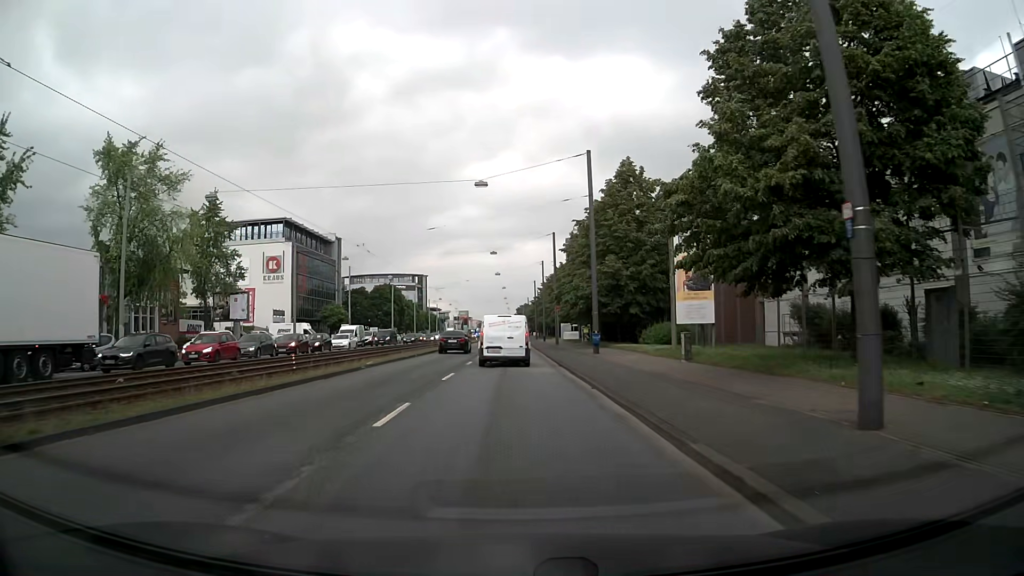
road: primary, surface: asphalt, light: Day
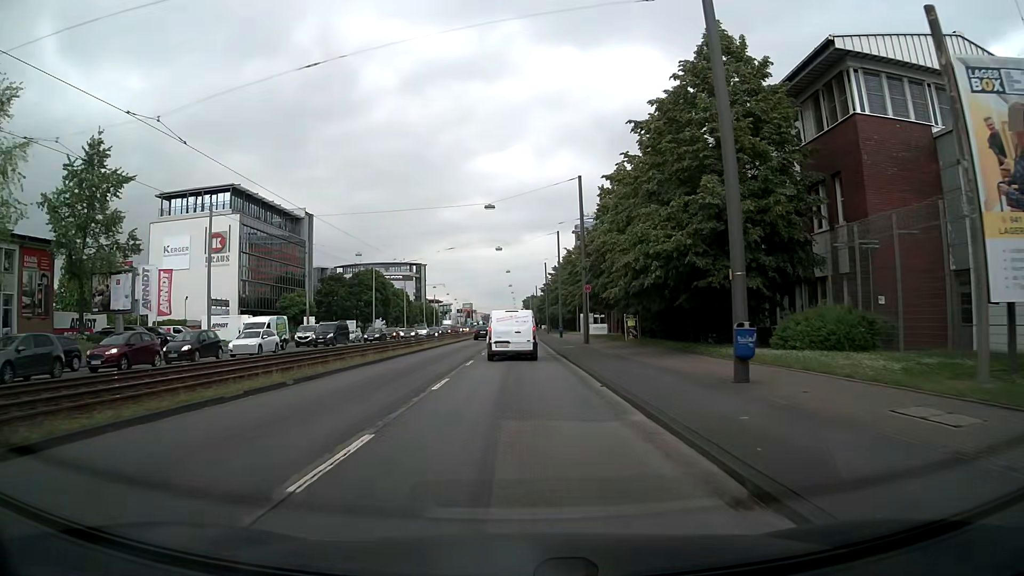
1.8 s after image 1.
(-0.1, +21.8) m; -1°
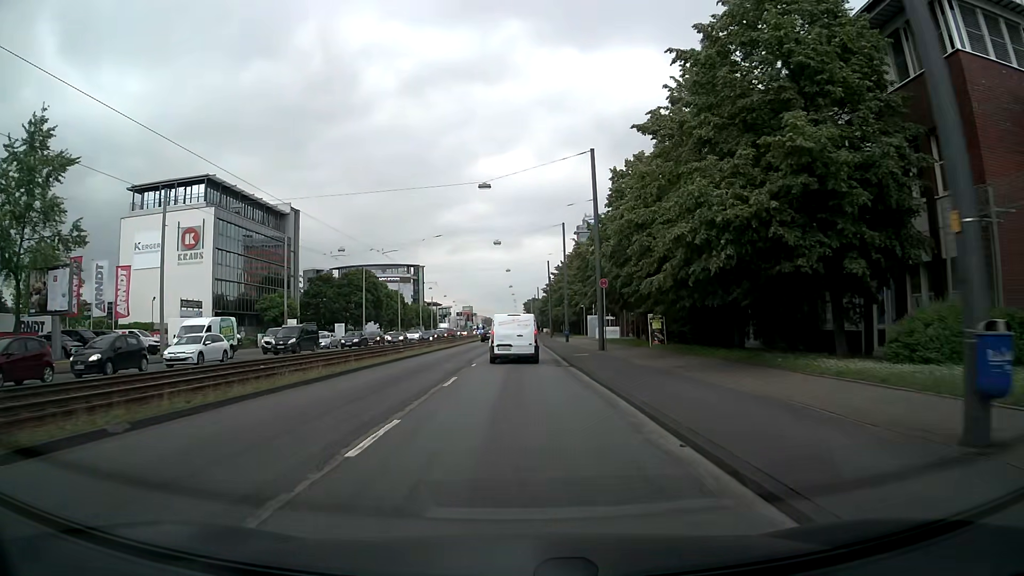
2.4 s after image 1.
(+0.1, +7.3) m; +1°
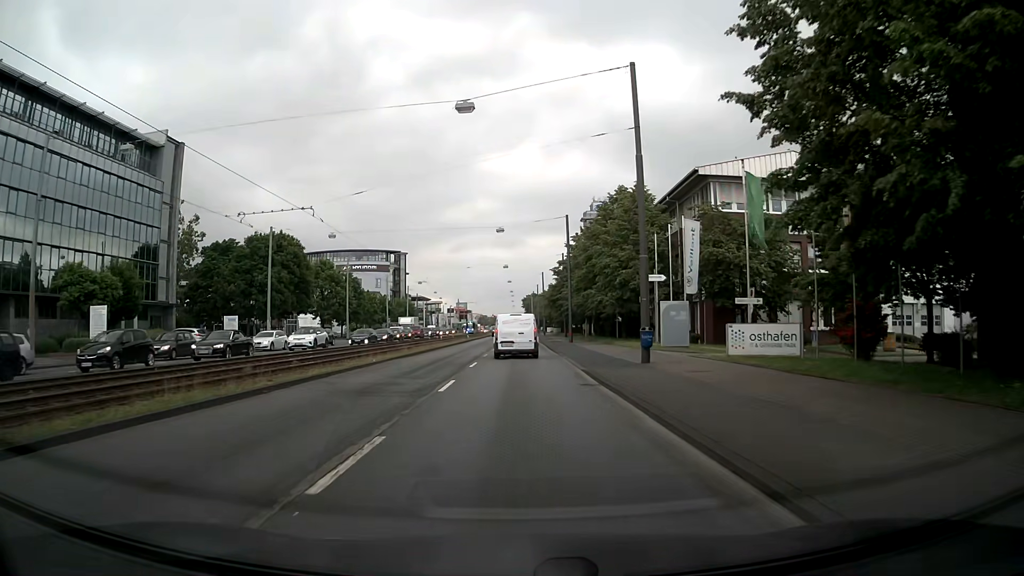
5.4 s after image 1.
(0.0, +37.8) m; 0°
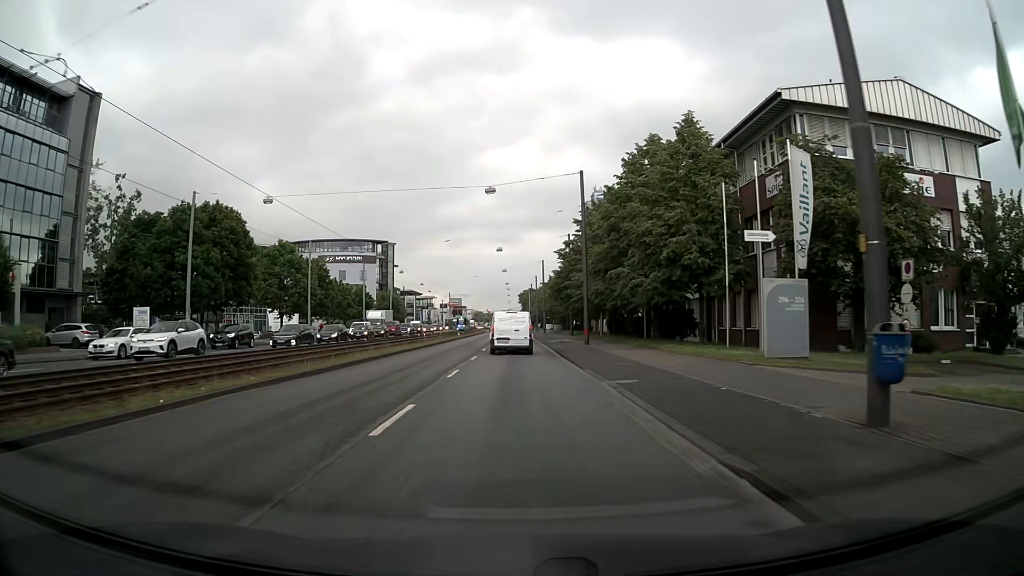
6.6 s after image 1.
(+0.2, +15.4) m; +1°
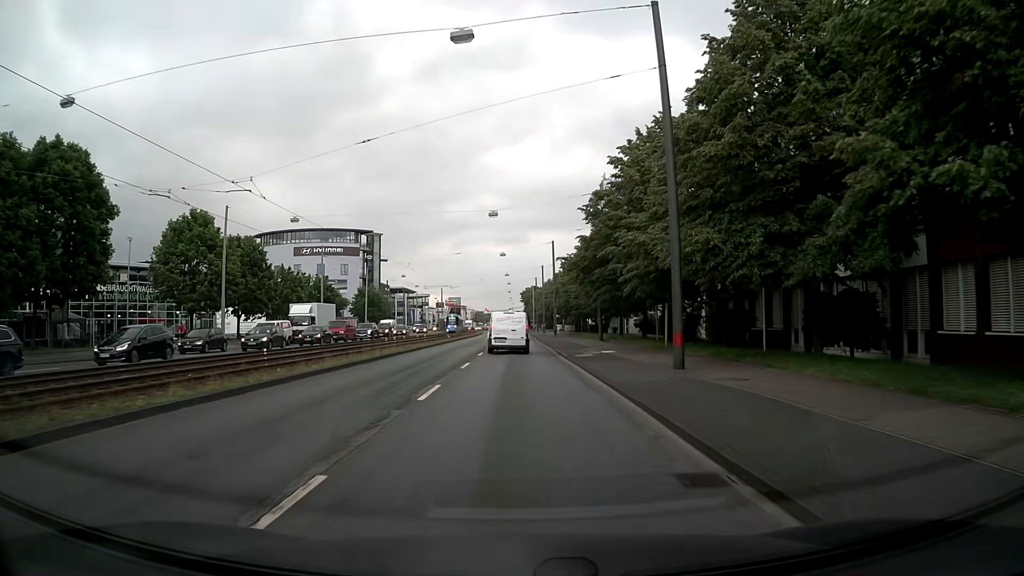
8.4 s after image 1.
(+0.1, +23.2) m; 0°
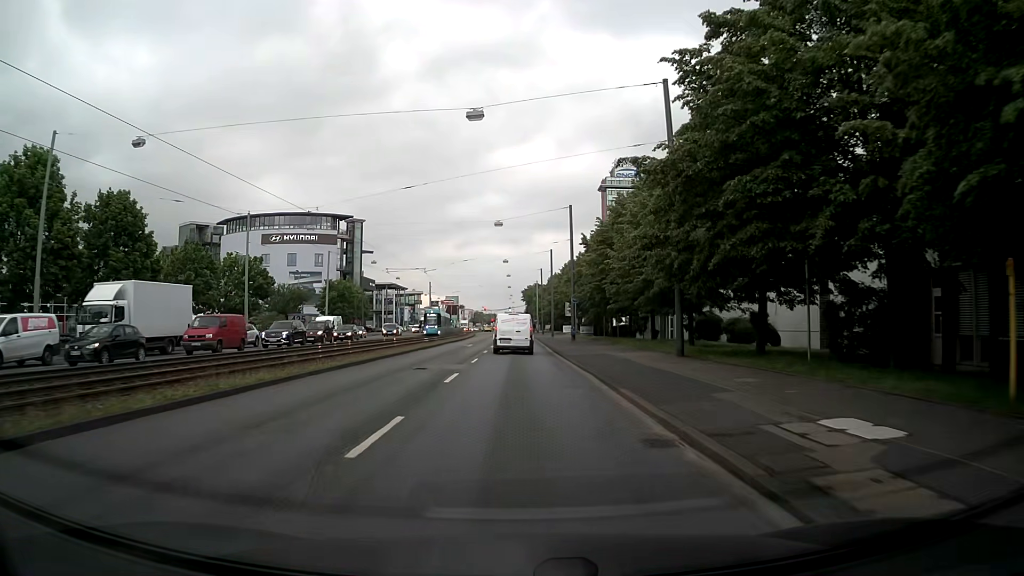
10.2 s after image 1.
(0.0, +23.3) m; 0°
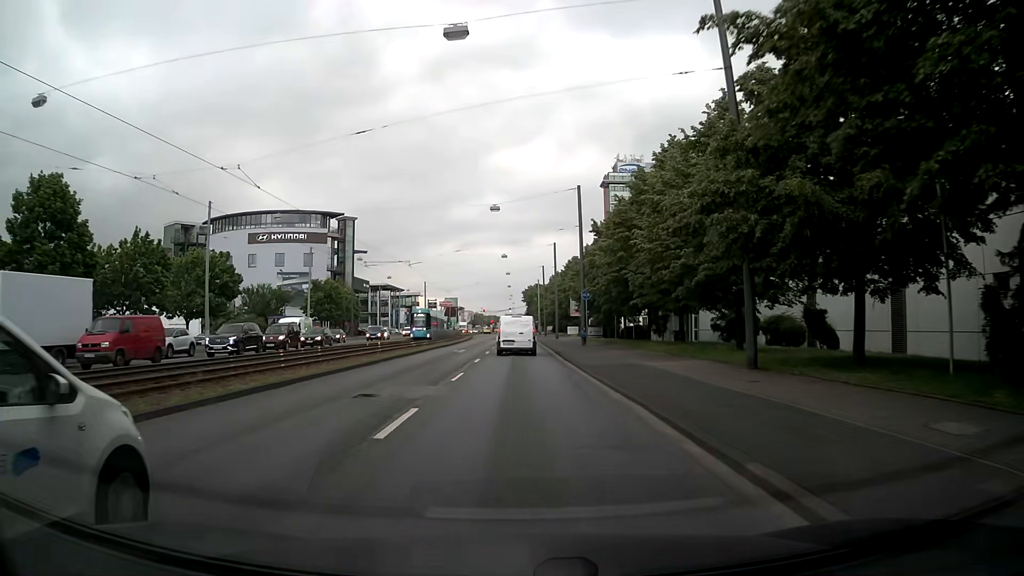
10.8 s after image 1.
(-0.1, +7.8) m; 0°
(0, +10) (0, +20) (0, +30) (0, +40) (0, +50) (0, +60) (-1, +70) (-1, +80) (-1, +90) (-1, +100) m
